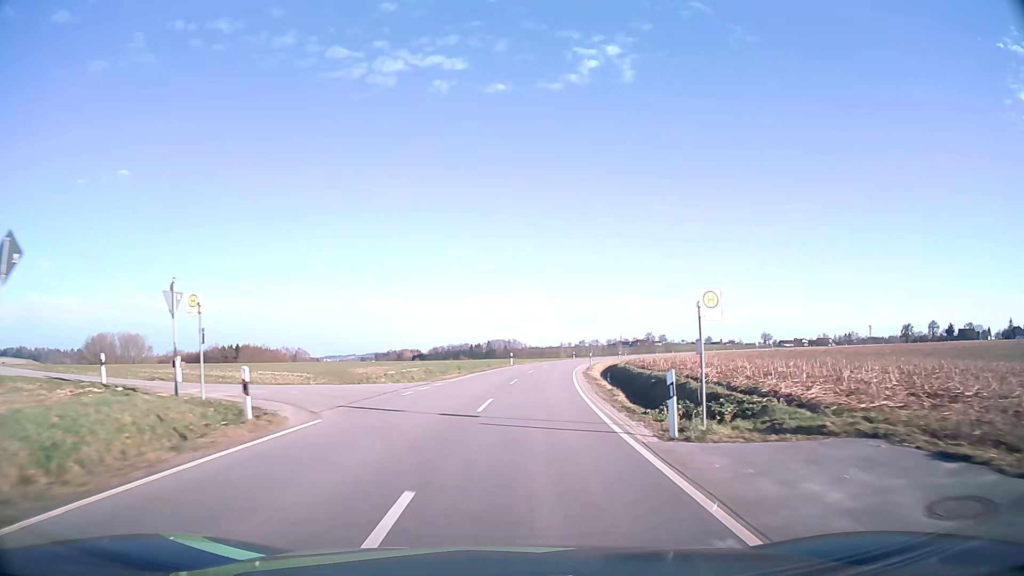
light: Day
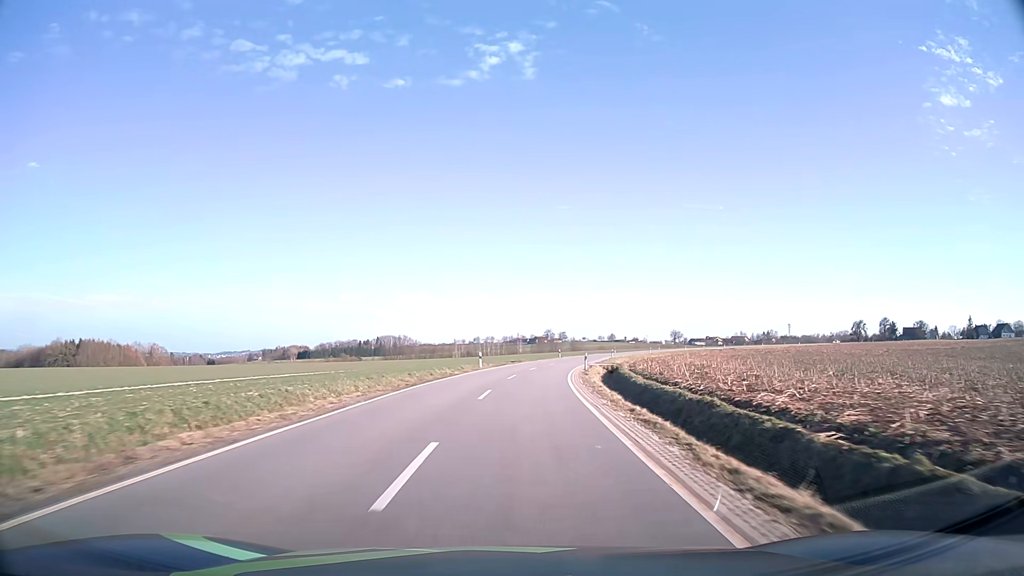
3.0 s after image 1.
(+4.7, +57.8) m; +9°
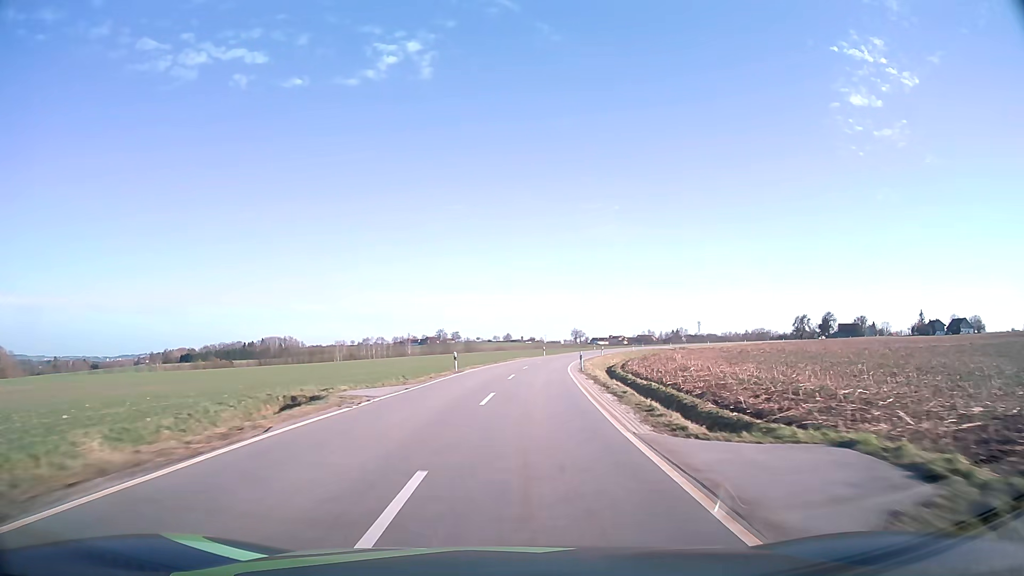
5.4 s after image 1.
(+3.7, +51.0) m; +9°
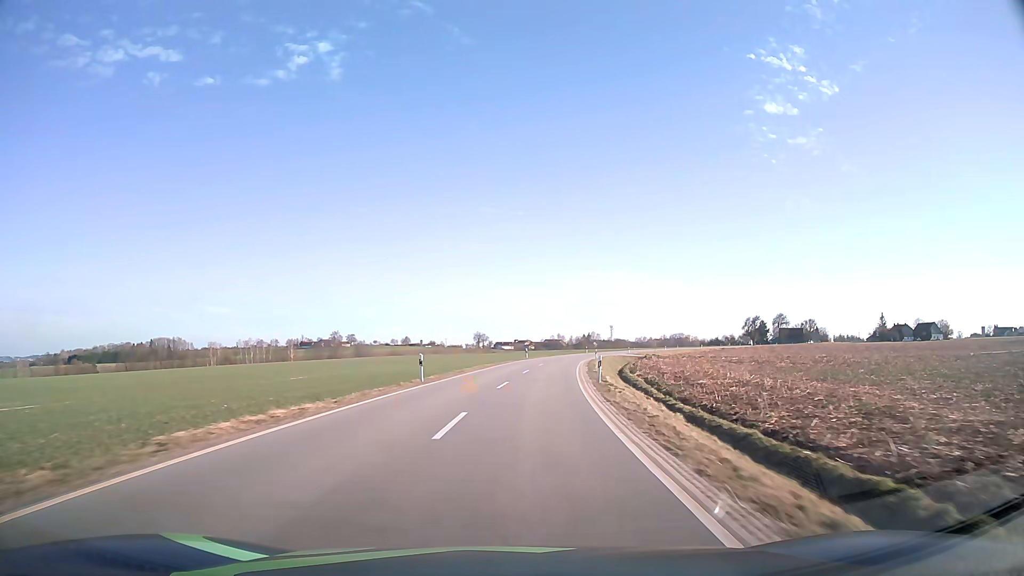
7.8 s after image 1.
(+3.9, +54.3) m; +8°
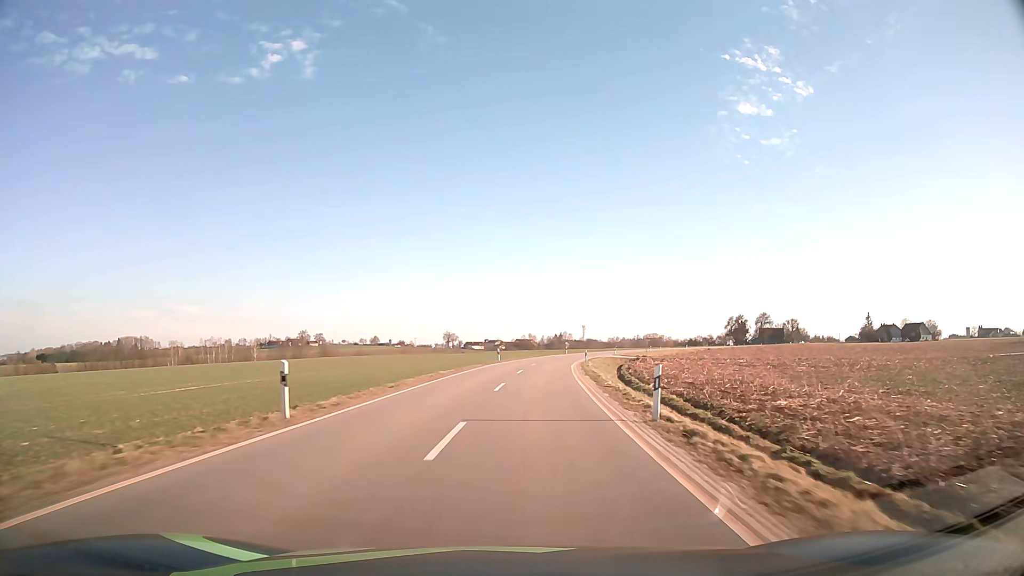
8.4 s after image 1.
(+0.3, +14.0) m; +2°
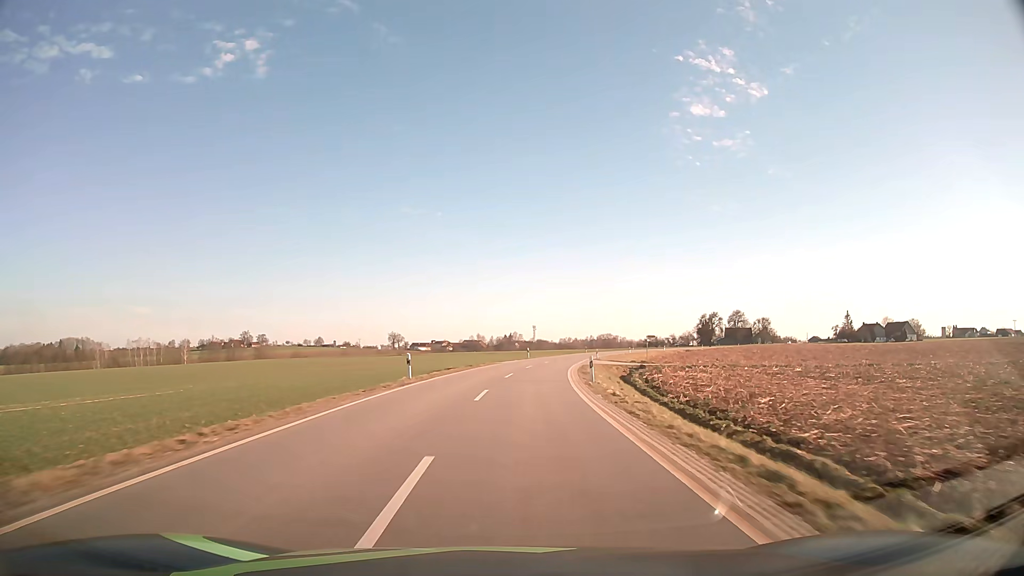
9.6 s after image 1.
(+1.2, +28.2) m; +5°
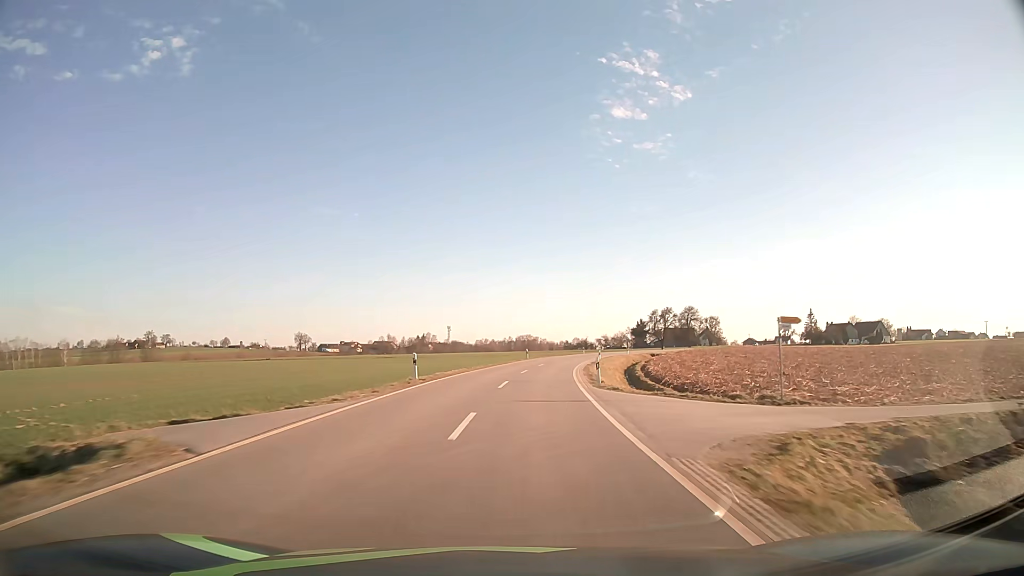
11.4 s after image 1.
(+2.4, +43.0) m; +7°
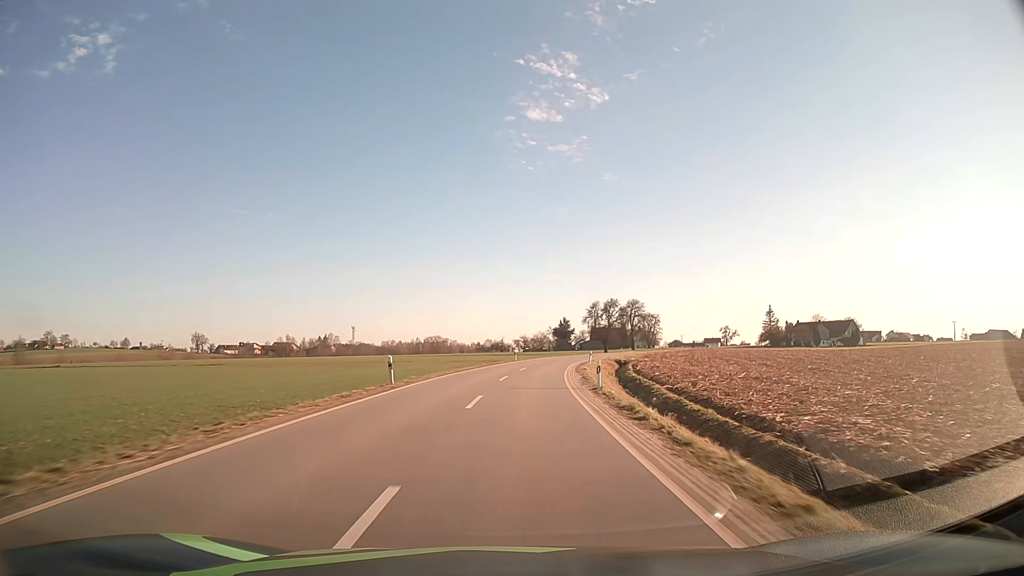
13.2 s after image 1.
(+3.1, +43.6) m; +8°
(0, +10) (+1, +20) (+1, +30) (+2, +40) (+3, +50) (+5, +60) (+7, +70) (+9, +79) (+11, +89) (+14, +99) m
